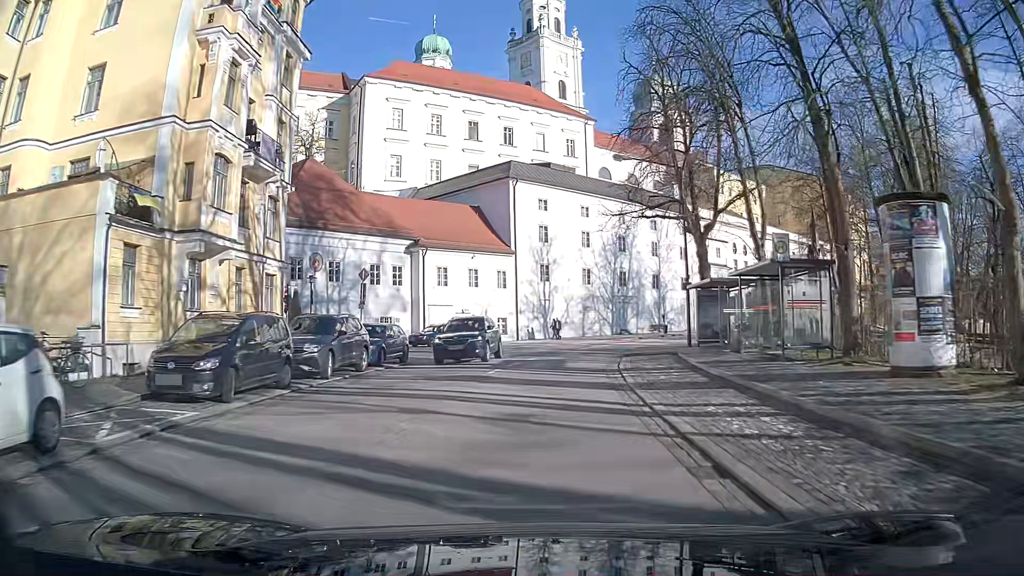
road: primary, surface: asphalt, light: Day
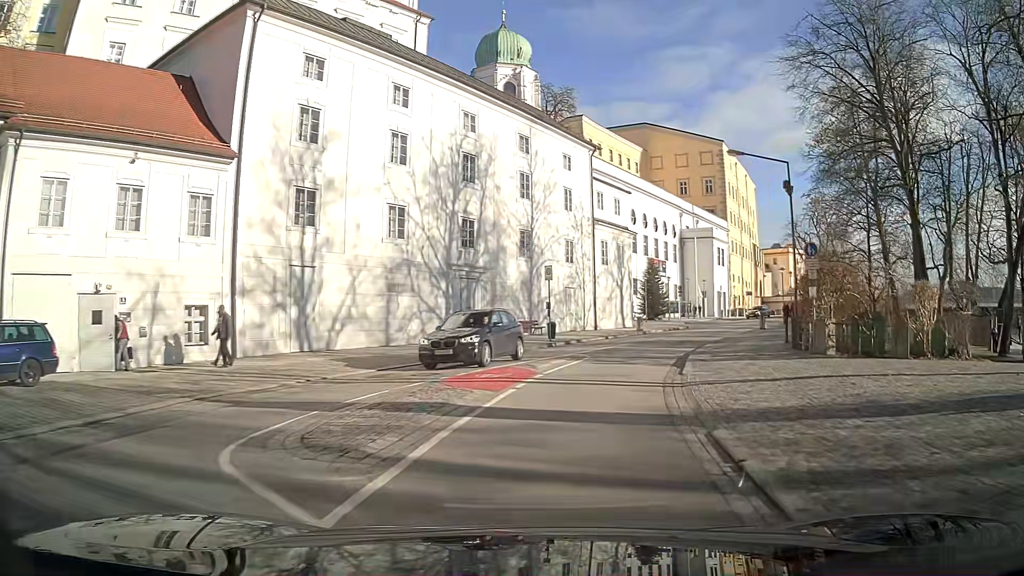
(+2.9, +30.7) m; +16°
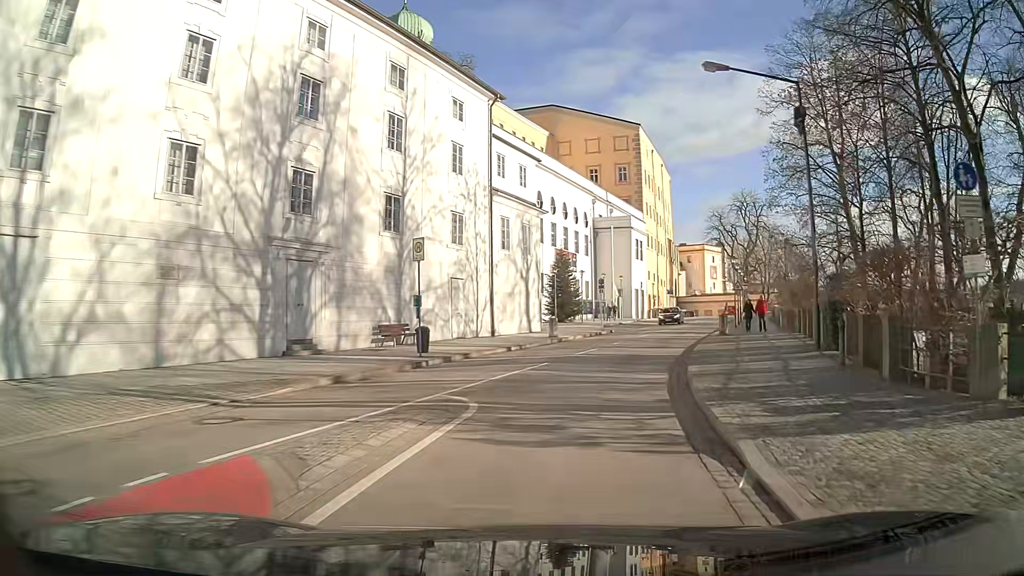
(+0.9, +11.6) m; +9°
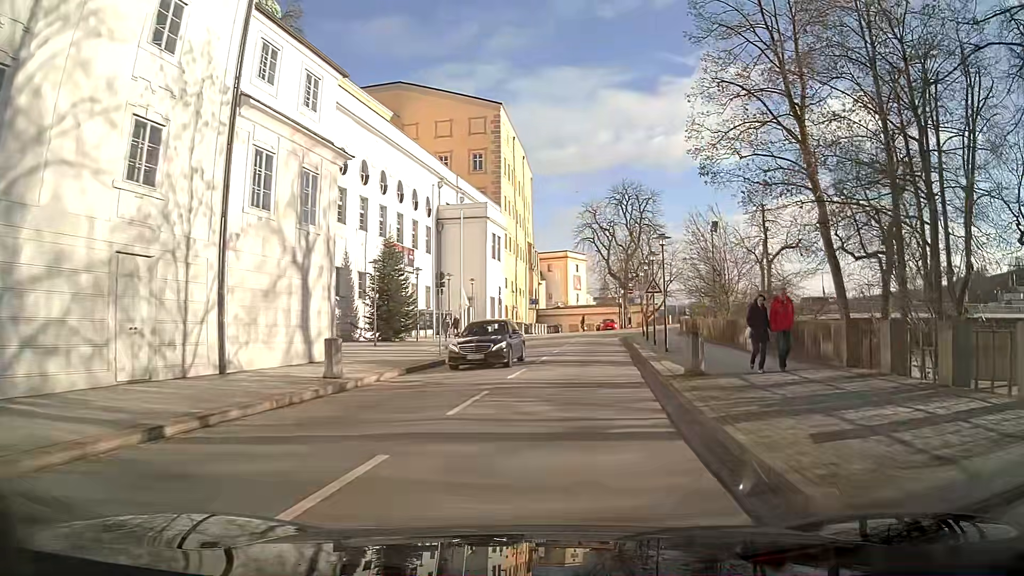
(+1.8, +16.9) m; +13°
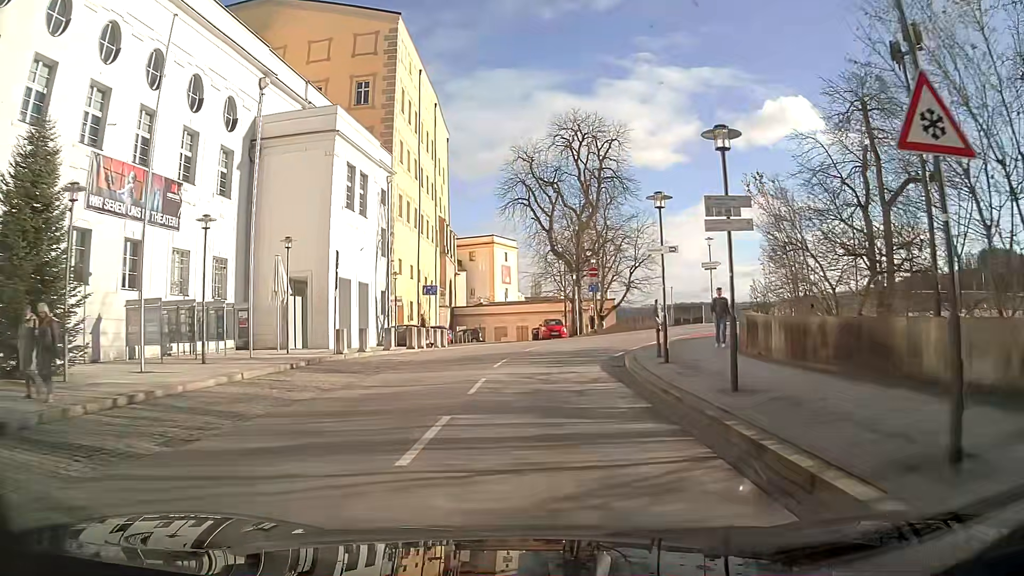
(+1.3, +27.3) m; +5°
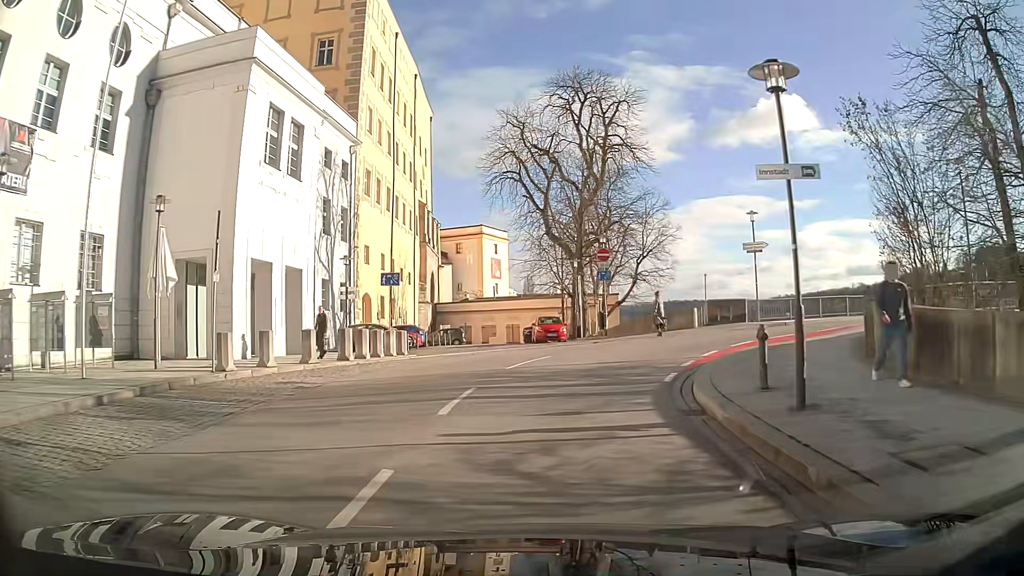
(+0.1, +9.2) m; +1°
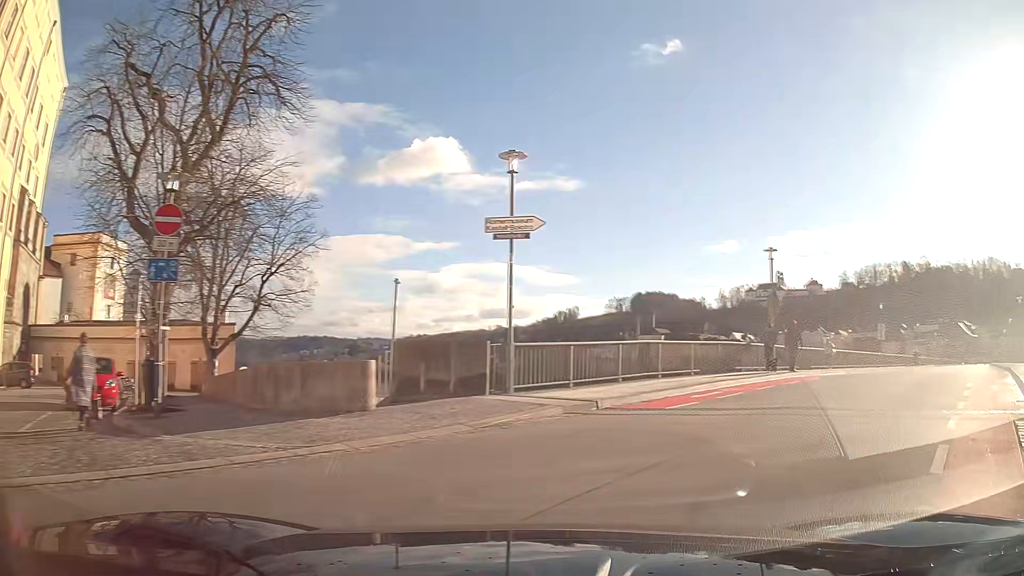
(+3.2, +17.0) m; +37°
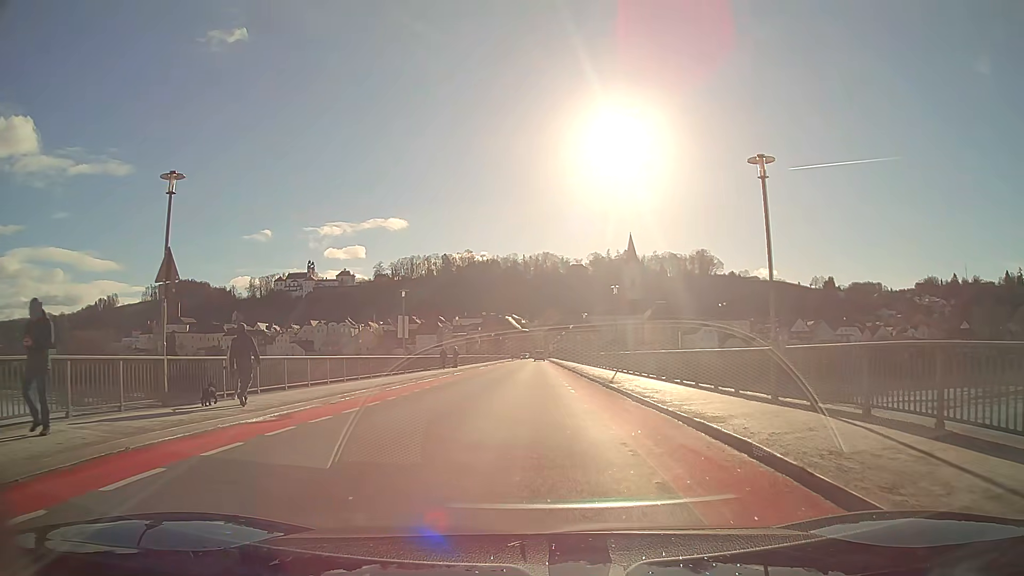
(+5.7, +12.5) m; +33°
(0, +10) (0, +20) (0, +30) (0, +40) (+1, +50) (+1, +60) (+1, +70) (+1, +80) (+1, +90) (+1, +100) m
